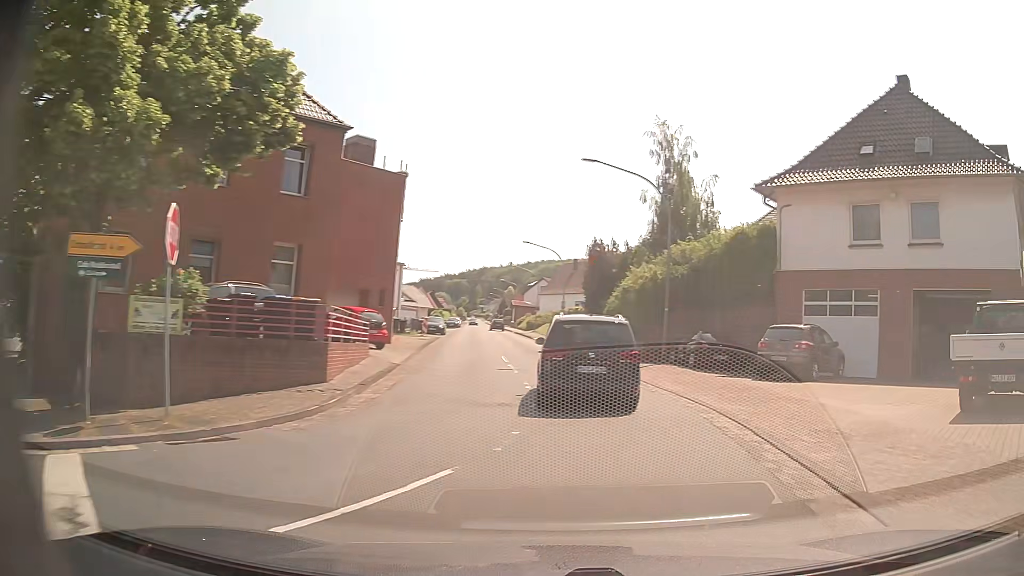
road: secondary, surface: asphalt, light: Day
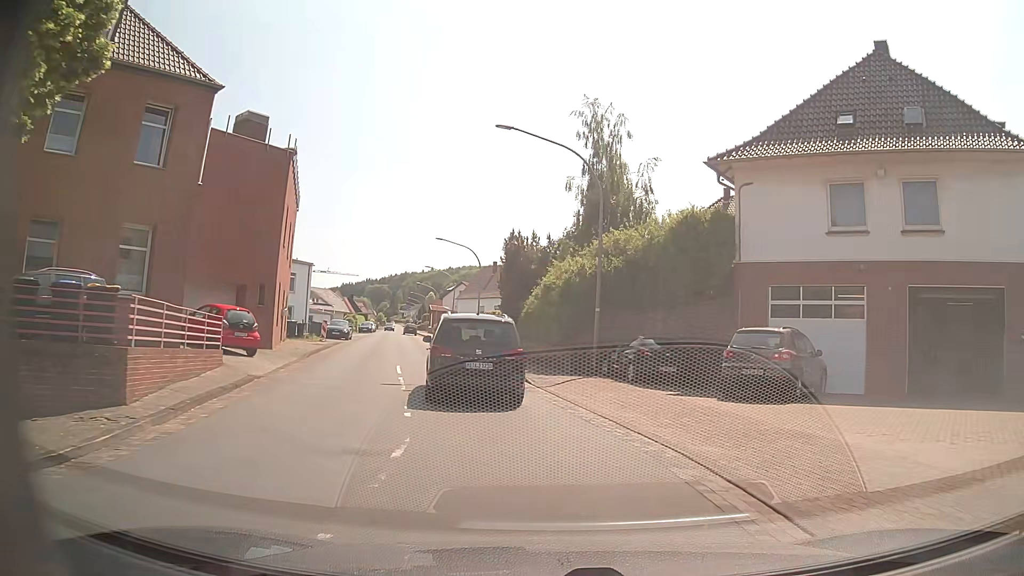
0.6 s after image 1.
(+0.6, +5.0) m; +9°
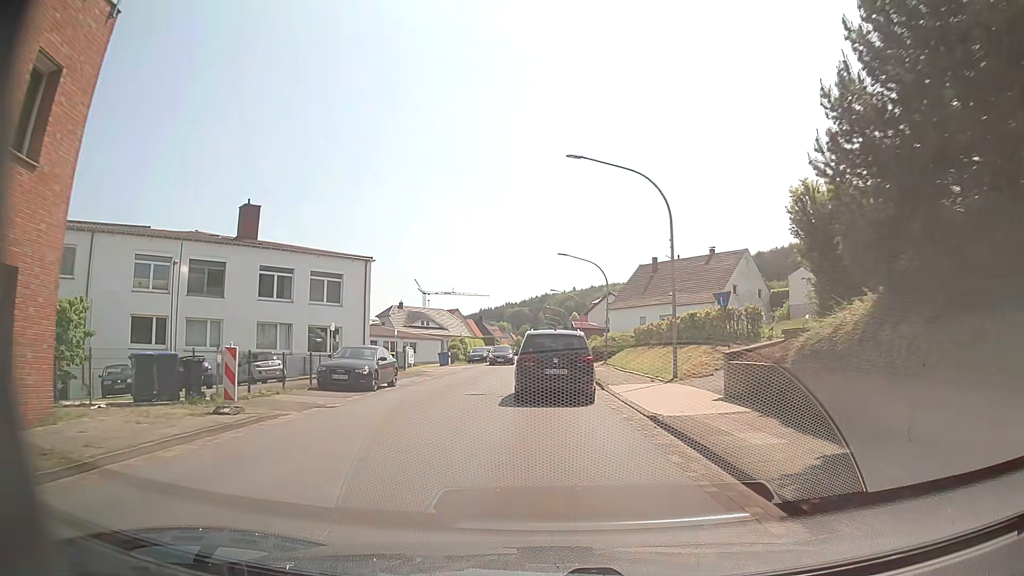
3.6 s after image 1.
(-4.3, +28.0) m; -12°
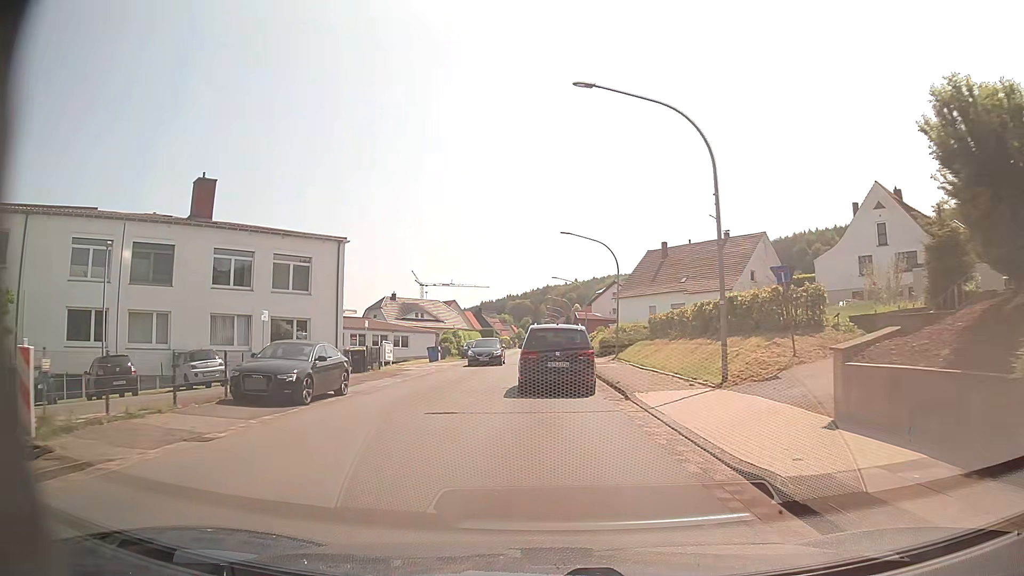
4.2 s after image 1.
(0.0, +6.3) m; 0°
